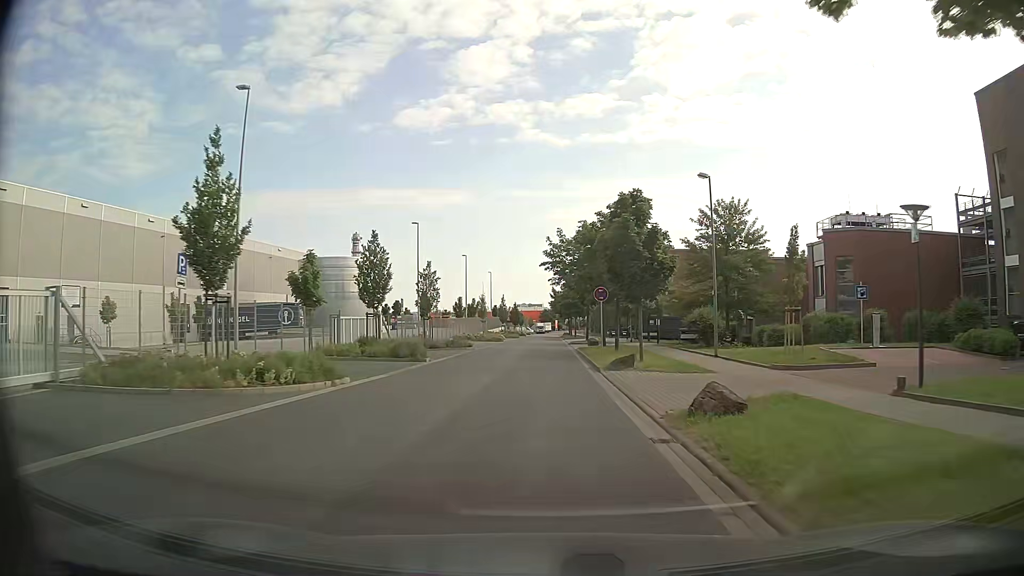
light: Day
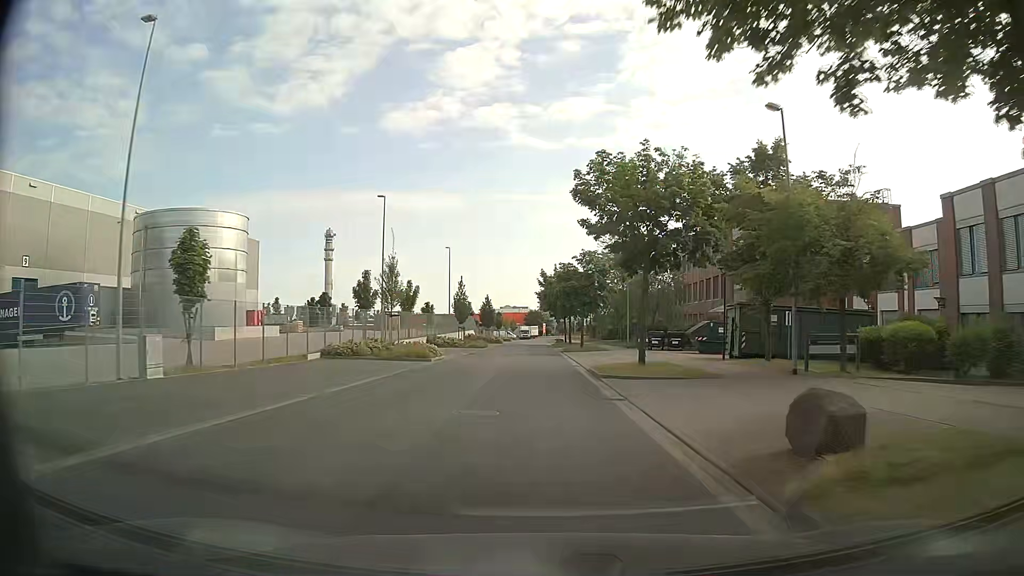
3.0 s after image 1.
(+0.6, +40.2) m; +2°
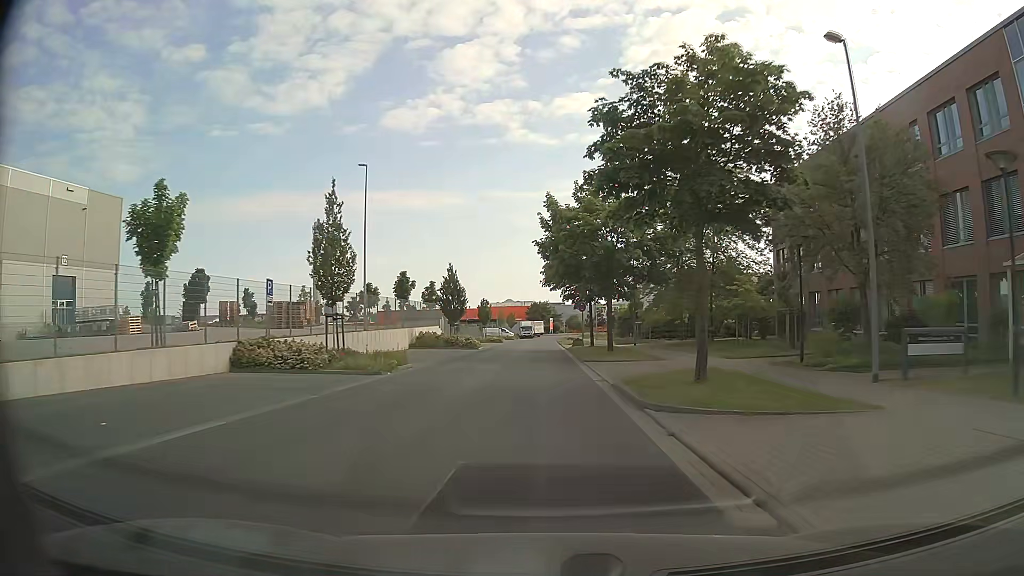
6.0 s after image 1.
(-0.1, +40.1) m; 0°
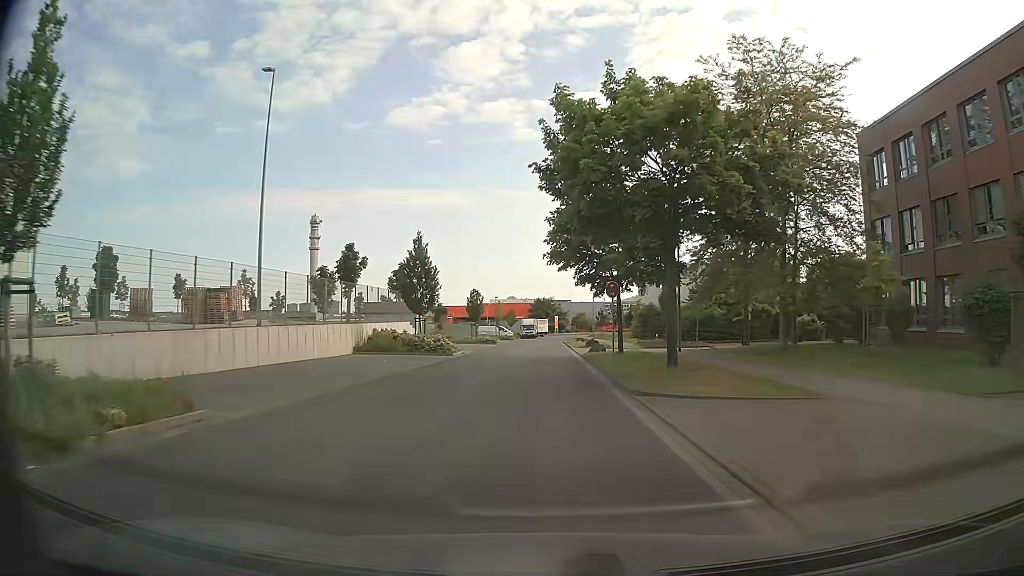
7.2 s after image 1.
(-0.1, +16.1) m; -1°
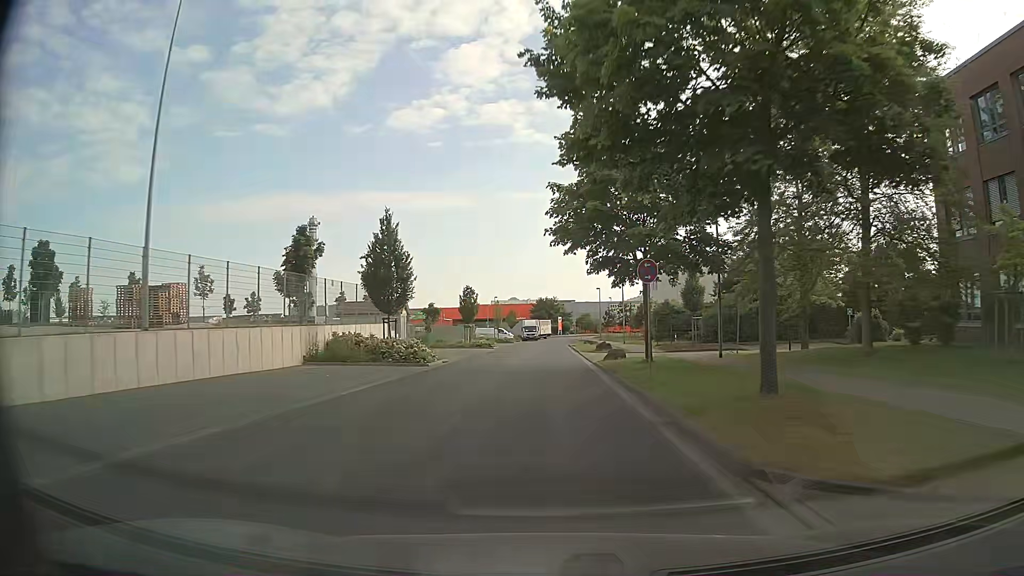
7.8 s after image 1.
(+0.1, +8.0) m; 0°
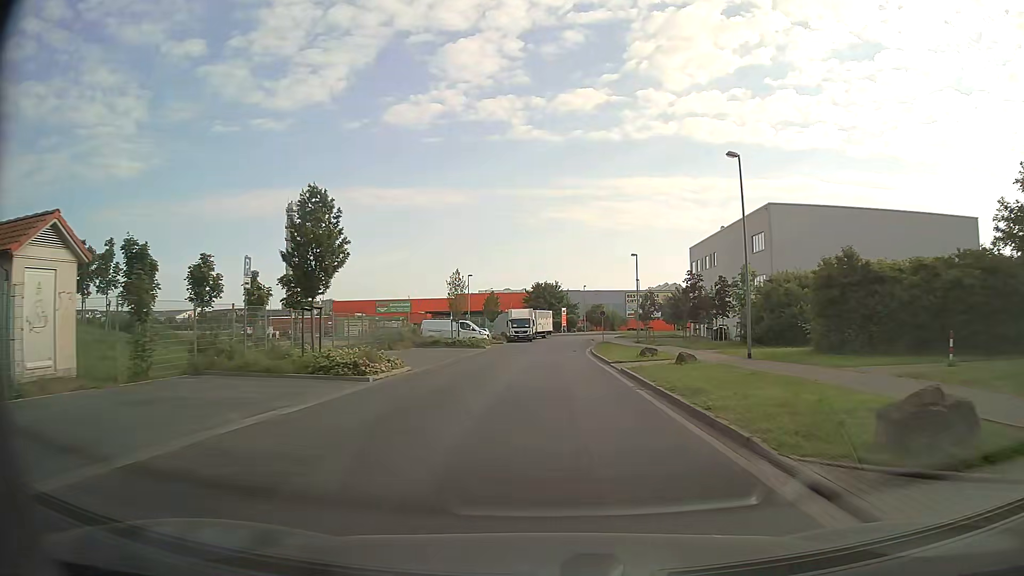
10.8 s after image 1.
(0.0, +40.2) m; 0°
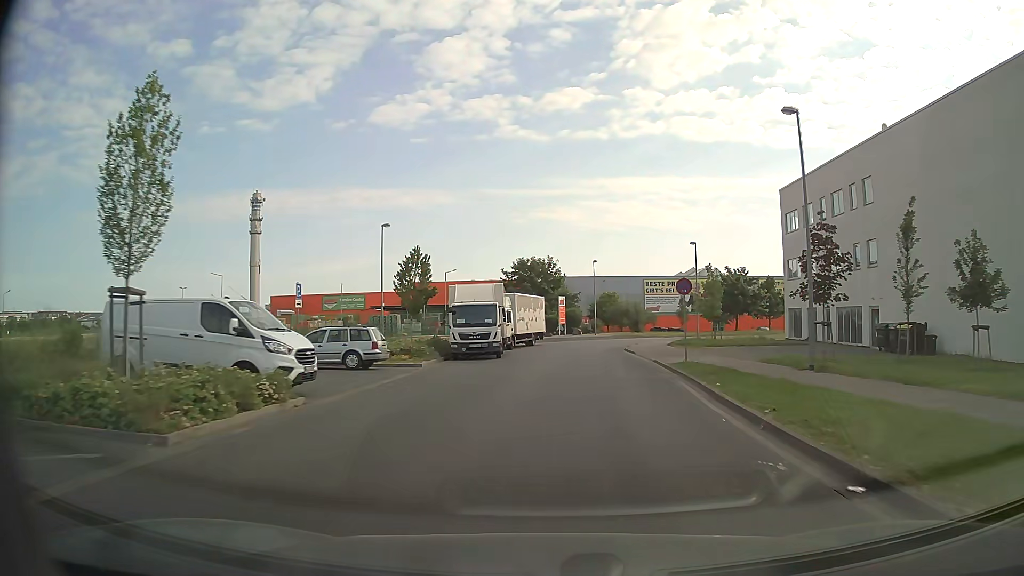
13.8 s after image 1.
(0.0, +39.3) m; +1°
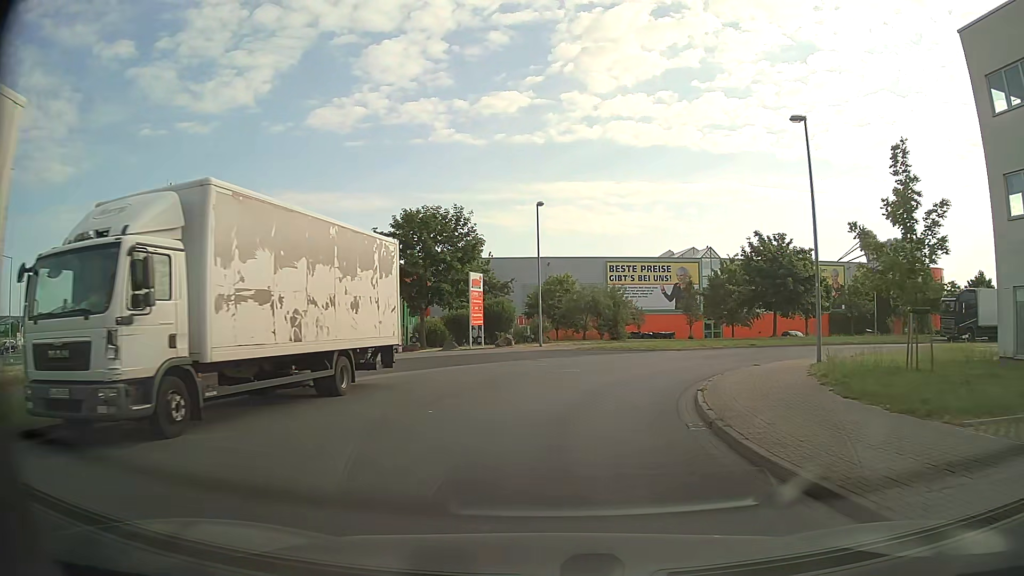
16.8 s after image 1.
(+1.7, +33.0) m; +5°
(0, +10) (+3, +20) (+9, +28) (+17, +33) (+27, +36) (+37, +37) (+47, +38) (+57, +39) (+67, +39) (+77, +38) m
